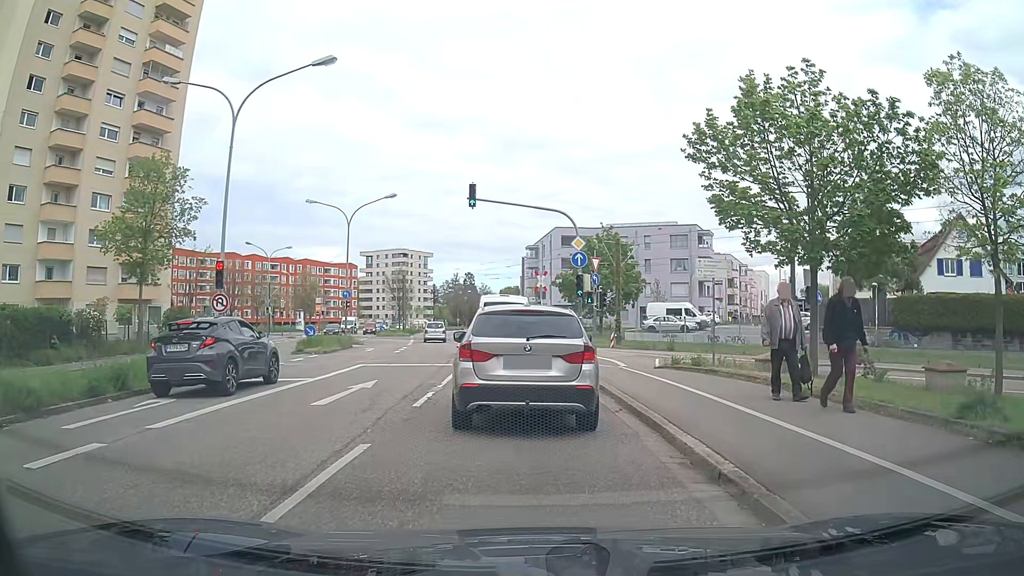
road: secondary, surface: asphalt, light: Day
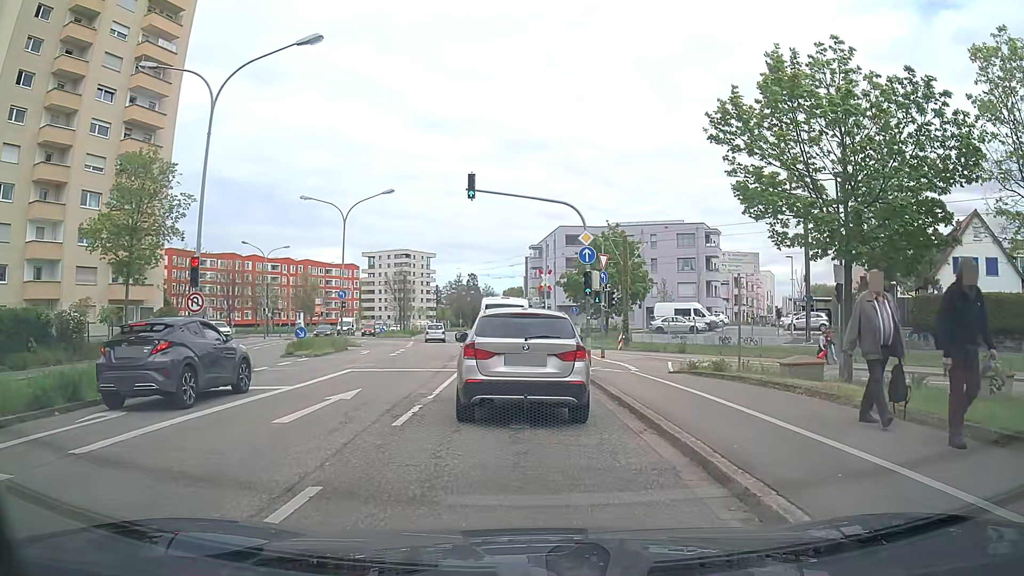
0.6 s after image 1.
(0.0, +2.0) m; +1°
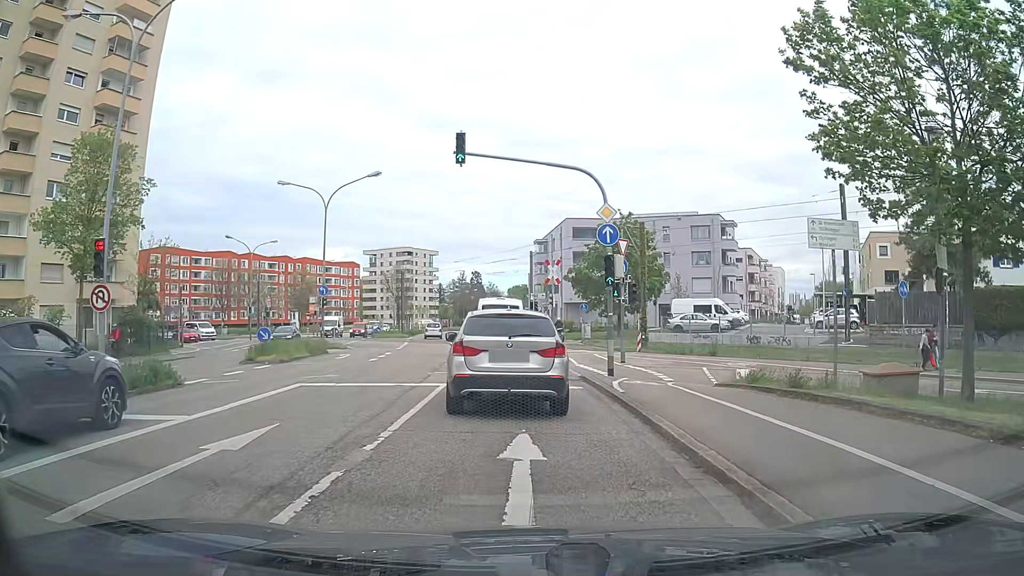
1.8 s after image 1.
(0.0, +5.2) m; -1°
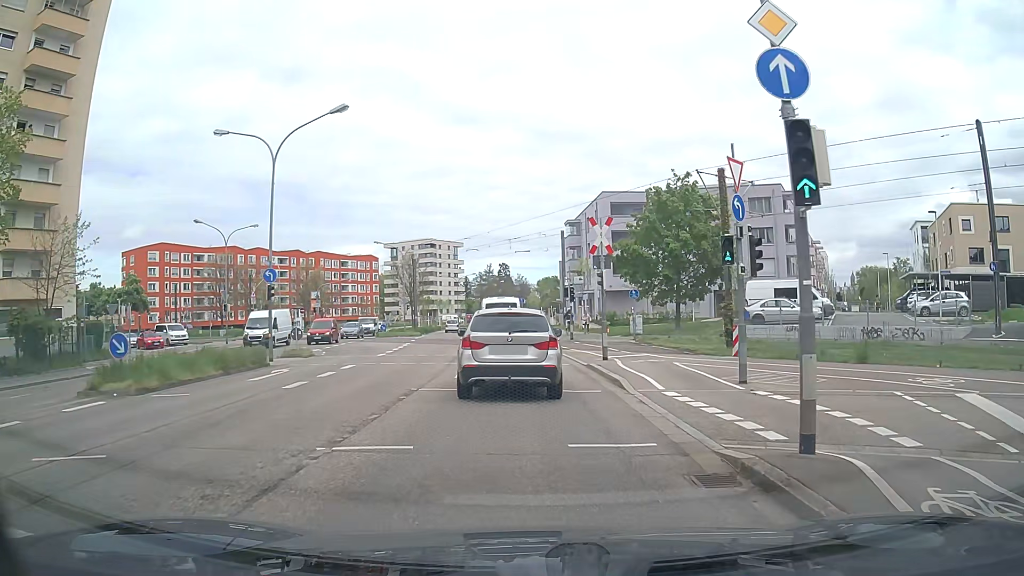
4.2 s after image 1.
(0.0, +11.9) m; -2°
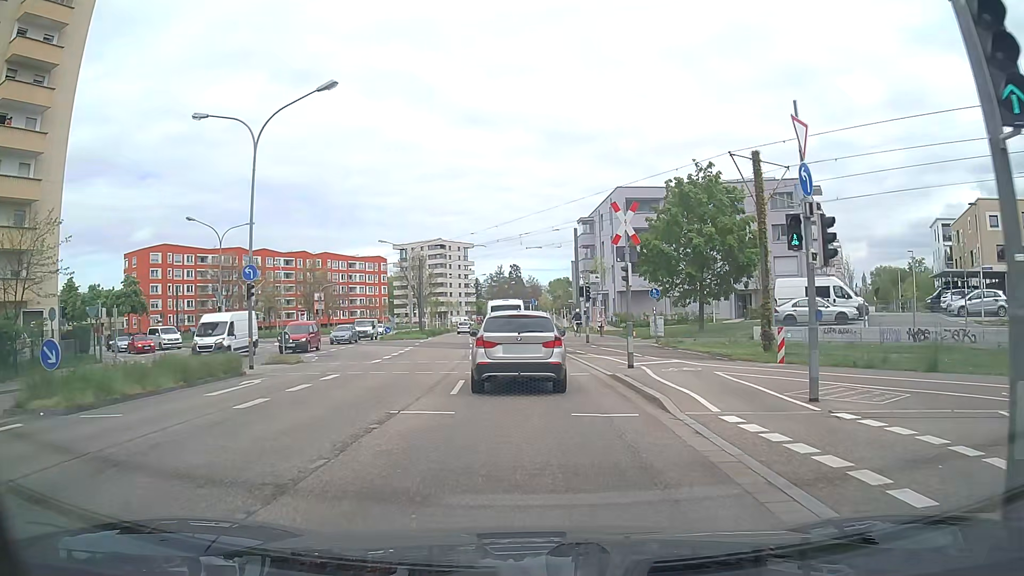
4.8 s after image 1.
(0.0, +3.2) m; -1°
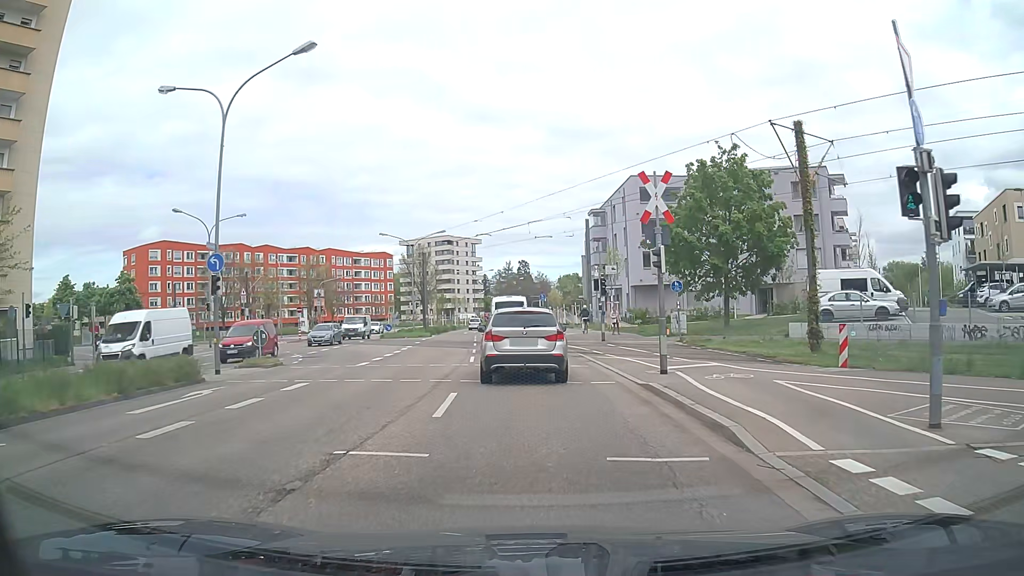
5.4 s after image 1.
(0.0, +3.6) m; -1°
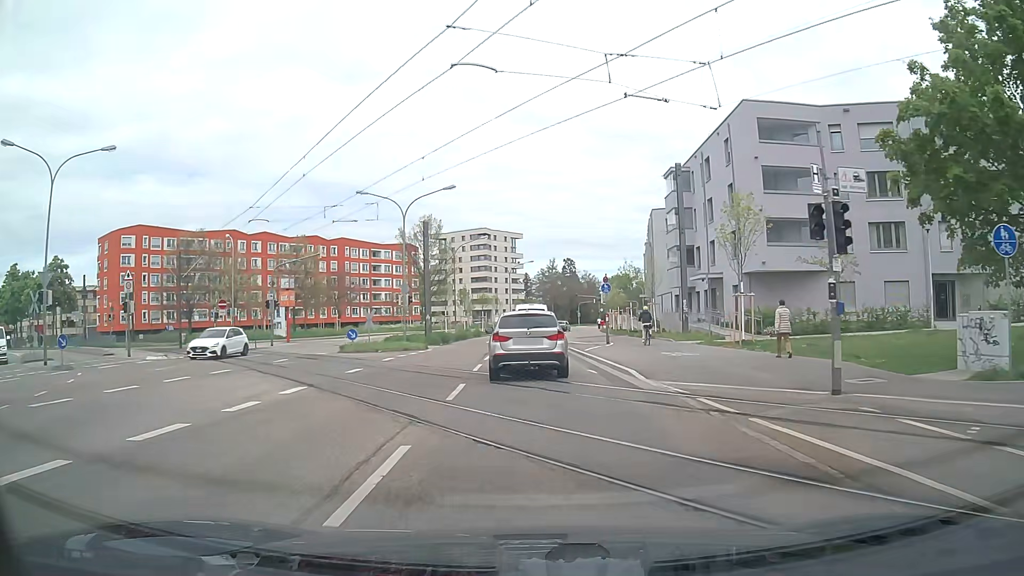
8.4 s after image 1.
(-0.7, +23.5) m; -4°
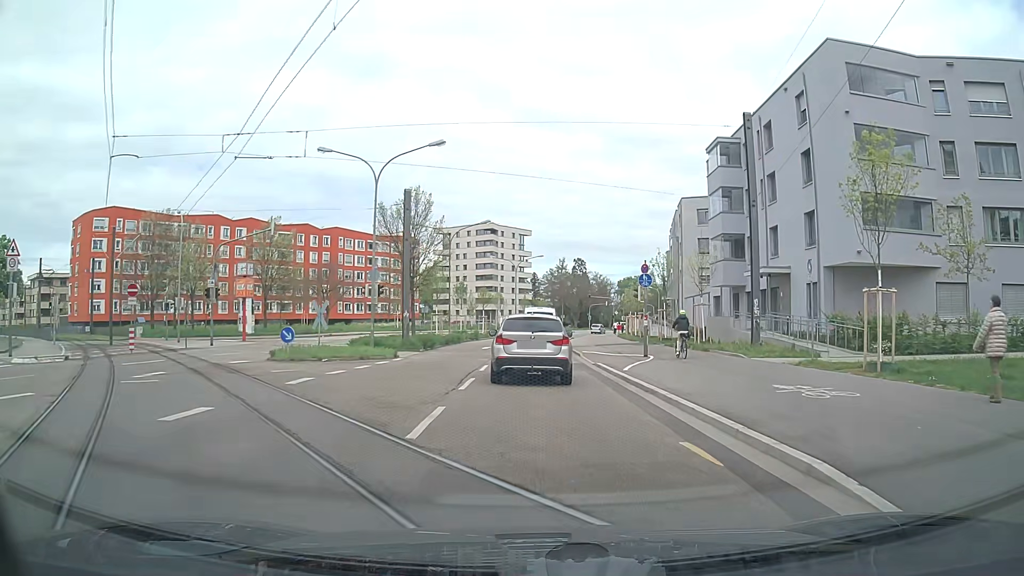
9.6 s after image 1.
(-0.1, +10.6) m; 0°
(0, +10) (0, +20) (0, +30) (0, +40) (0, +50) (+1, +60) (+2, +70) (+3, +80) (+5, +90) (+7, +100) m
